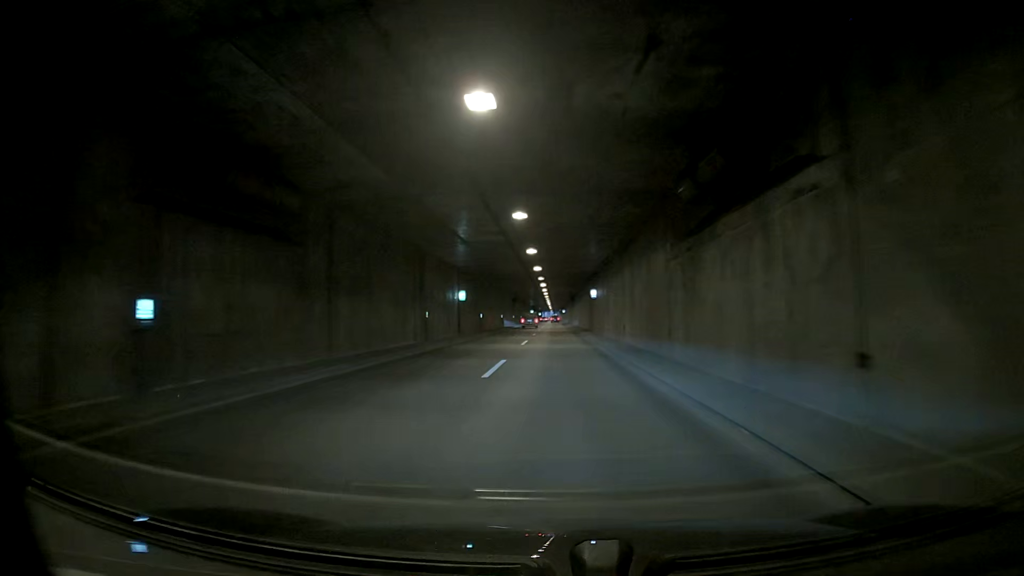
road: trunk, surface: asphalt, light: Day
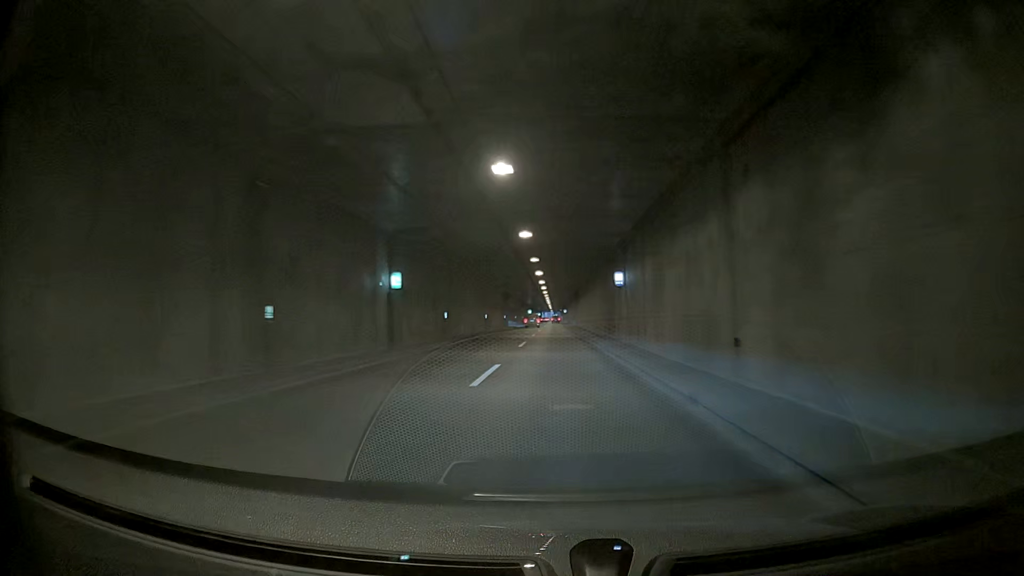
(0.0, +20.1) m; 0°
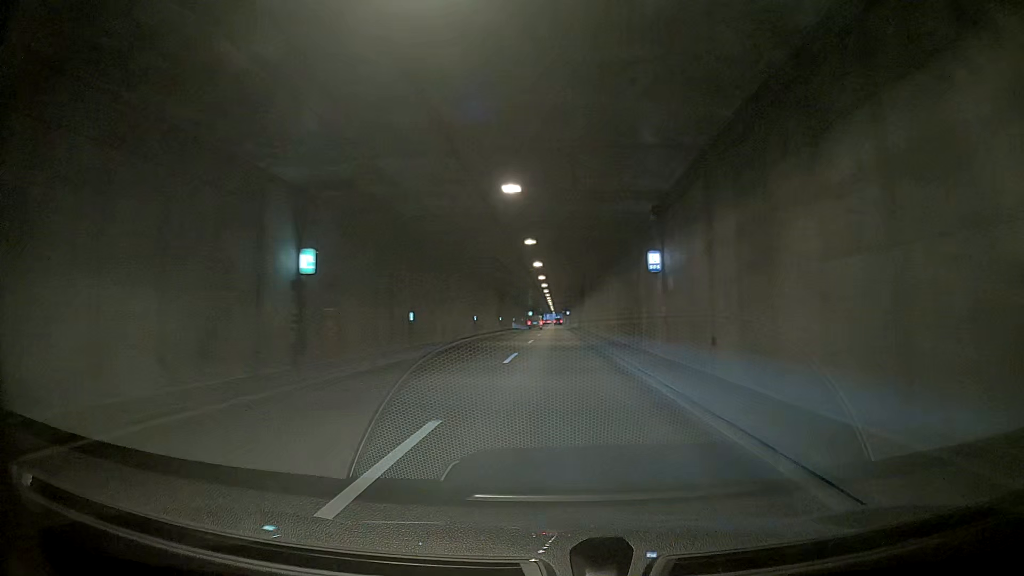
(0.0, +10.6) m; 0°
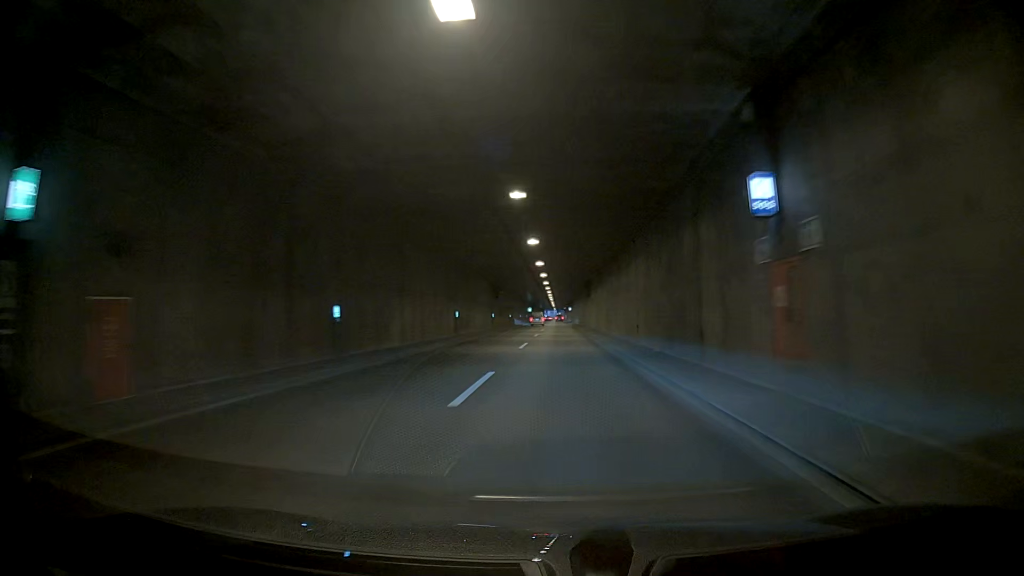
(0.0, +11.0) m; 0°
